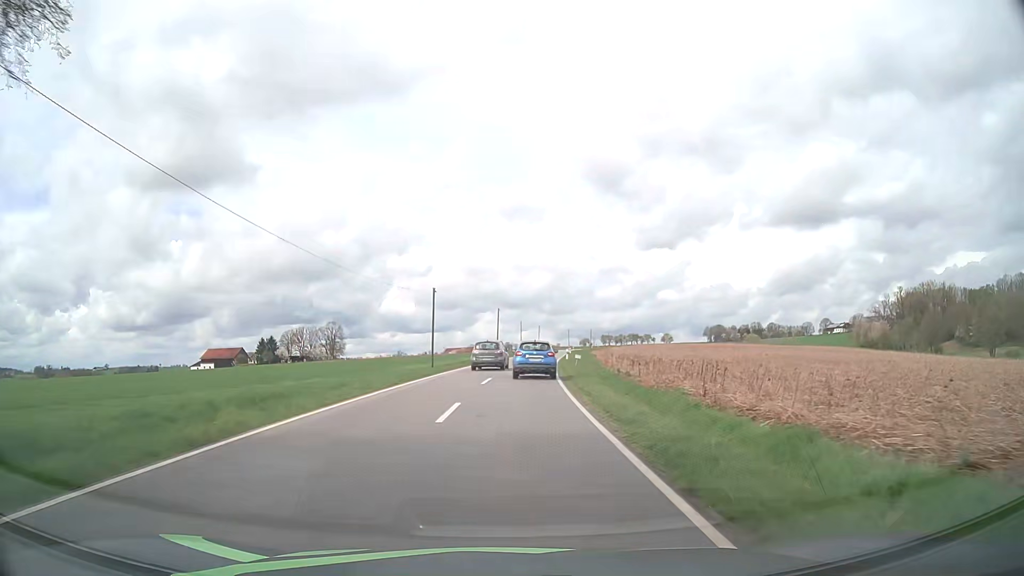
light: Day
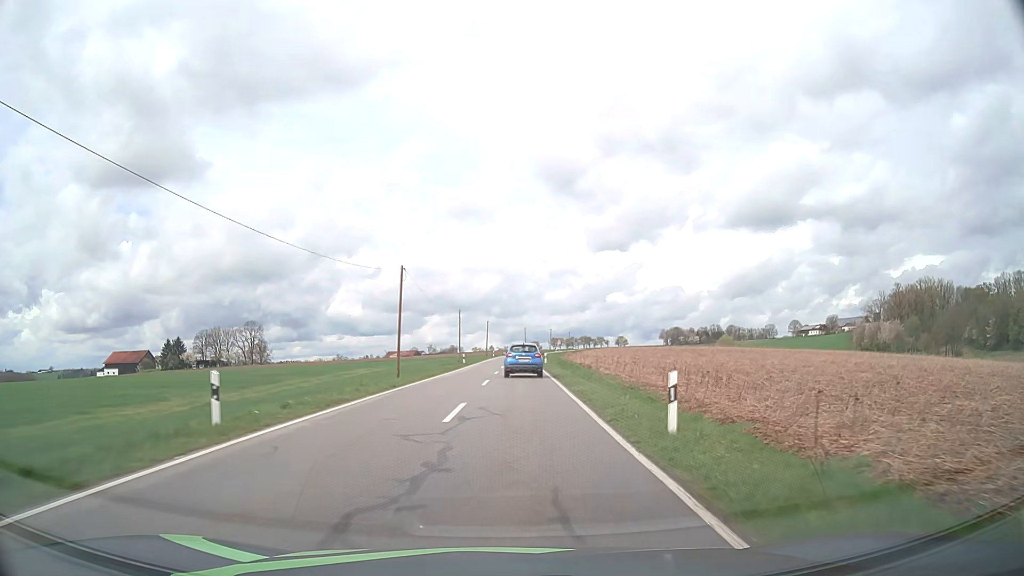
(+1.8, +47.9) m; +5°
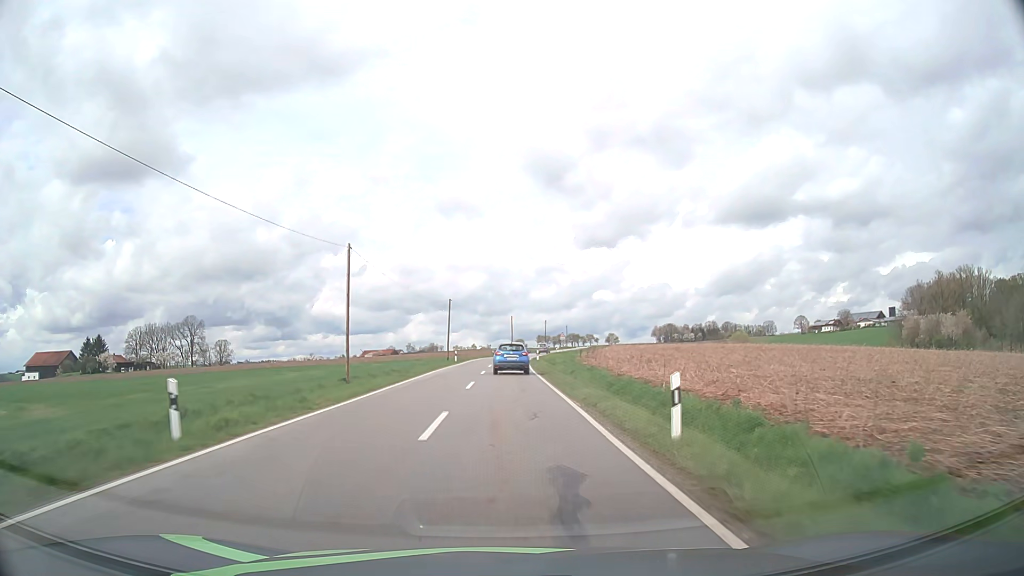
(+0.9, +50.7) m; +1°
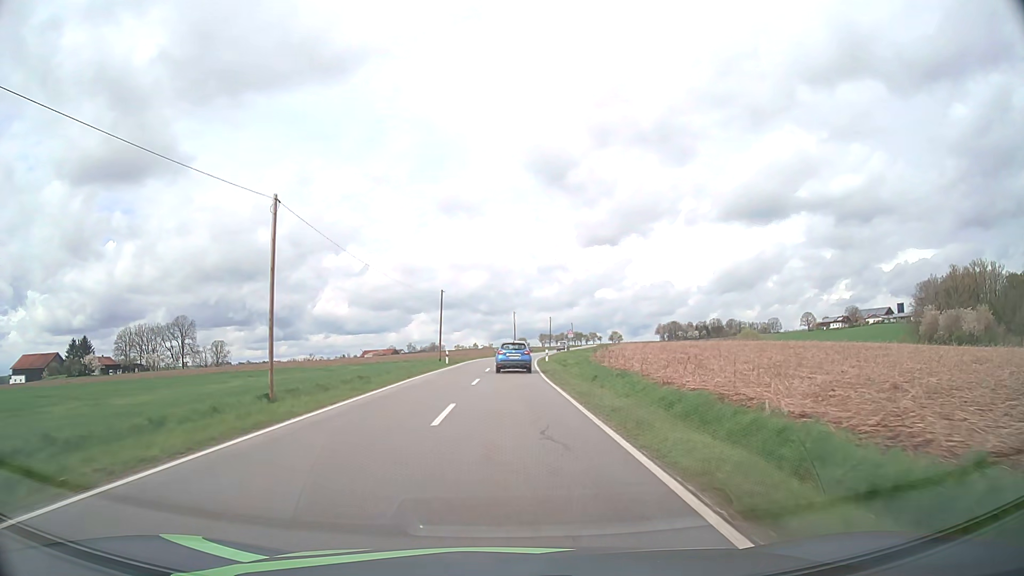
(0.0, +10.5) m; 0°
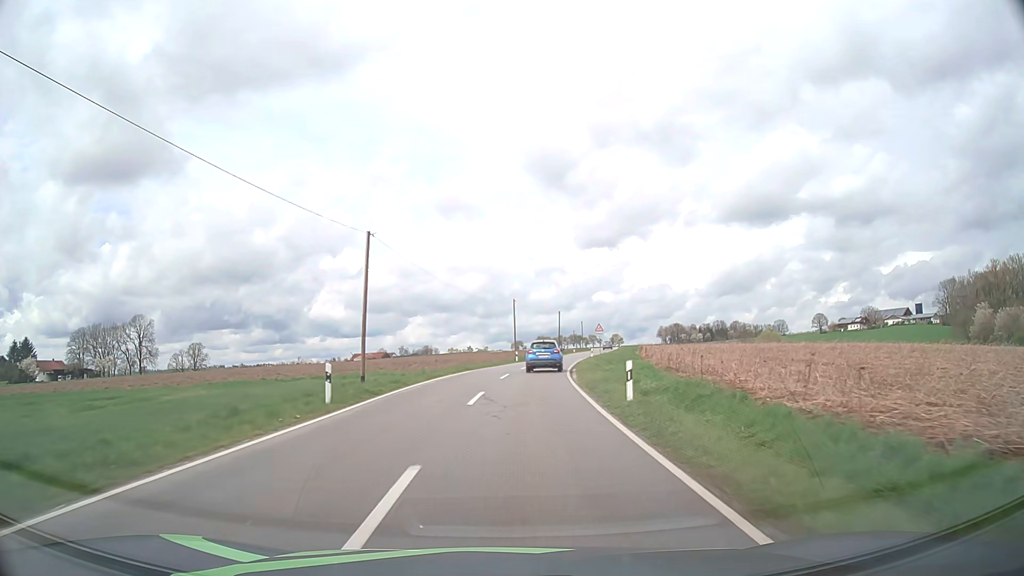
(0.0, +32.2) m; 0°
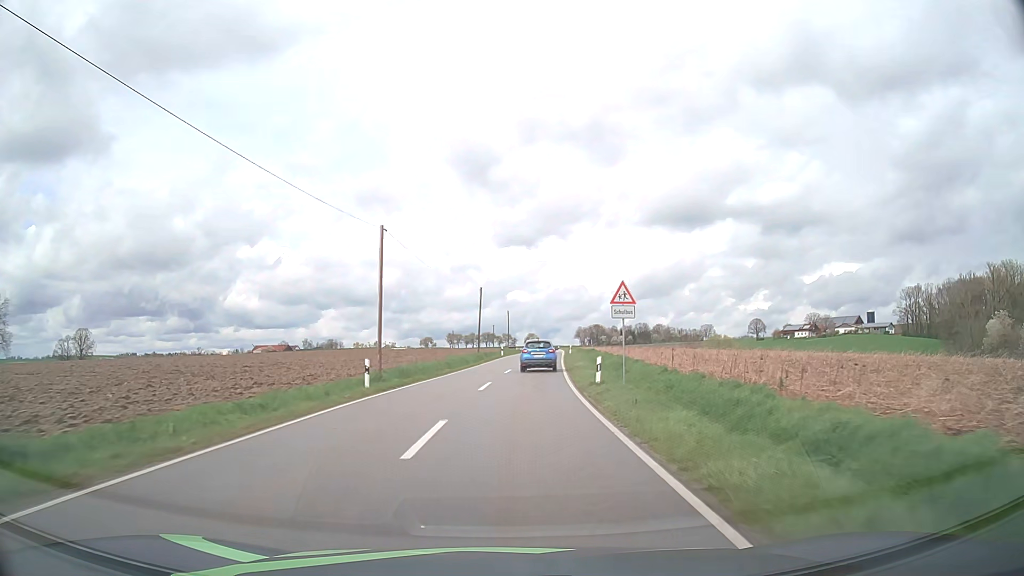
(+2.5, +43.2) m; +7°
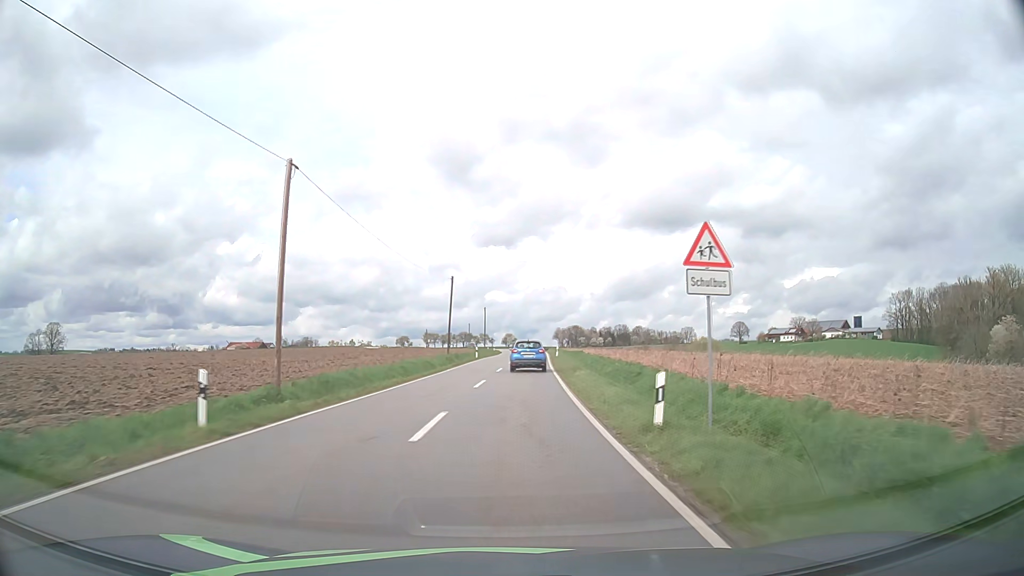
(+0.2, +10.7) m; +2°
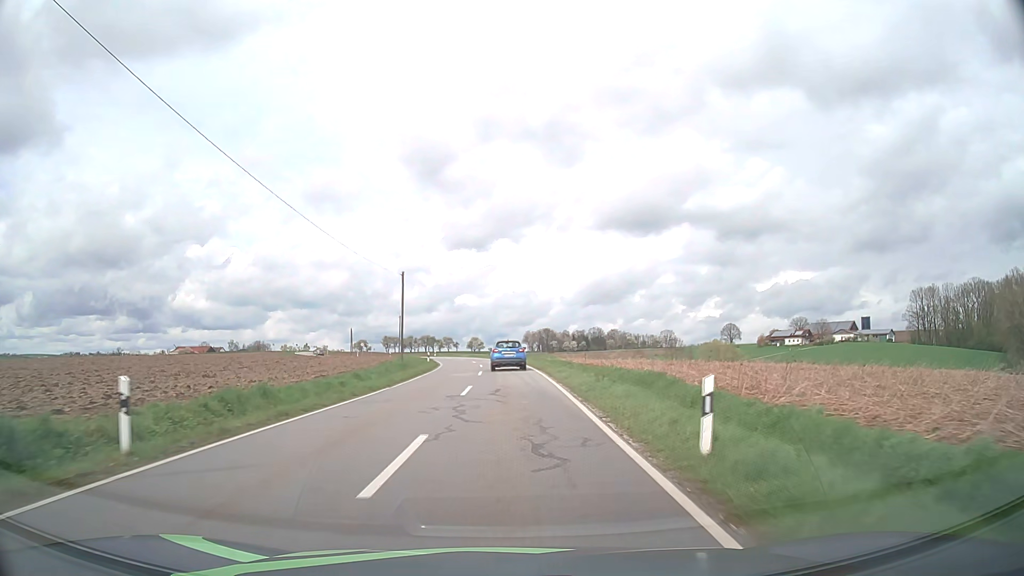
(+1.8, +51.7) m; +3°
(0, +10) (0, +20) (0, +30) (0, +40) (-1, +50) (-2, +60) (-3, +70) (-5, +80) (-8, +89) (-11, +99) m
